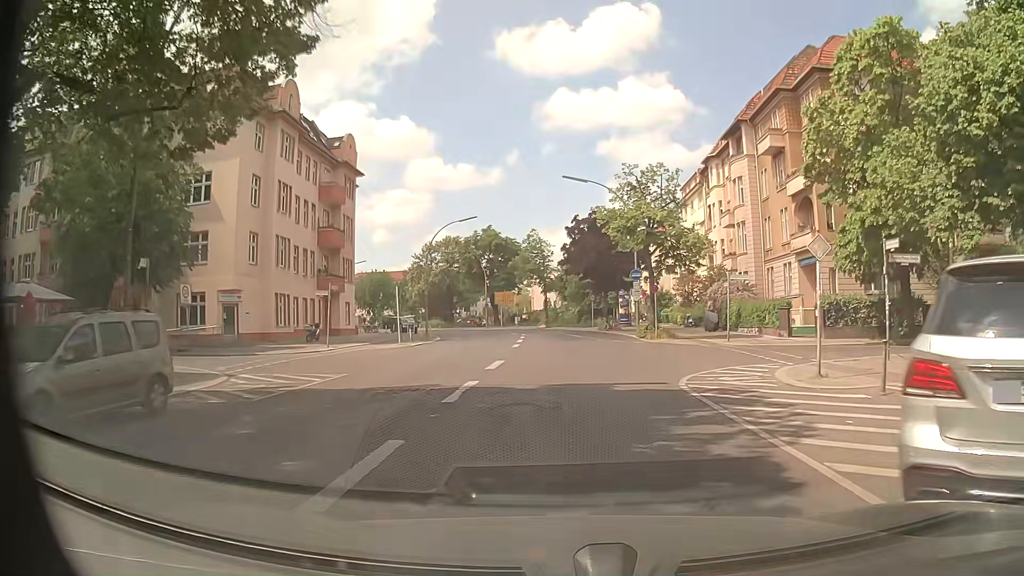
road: secondary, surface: asphalt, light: Day
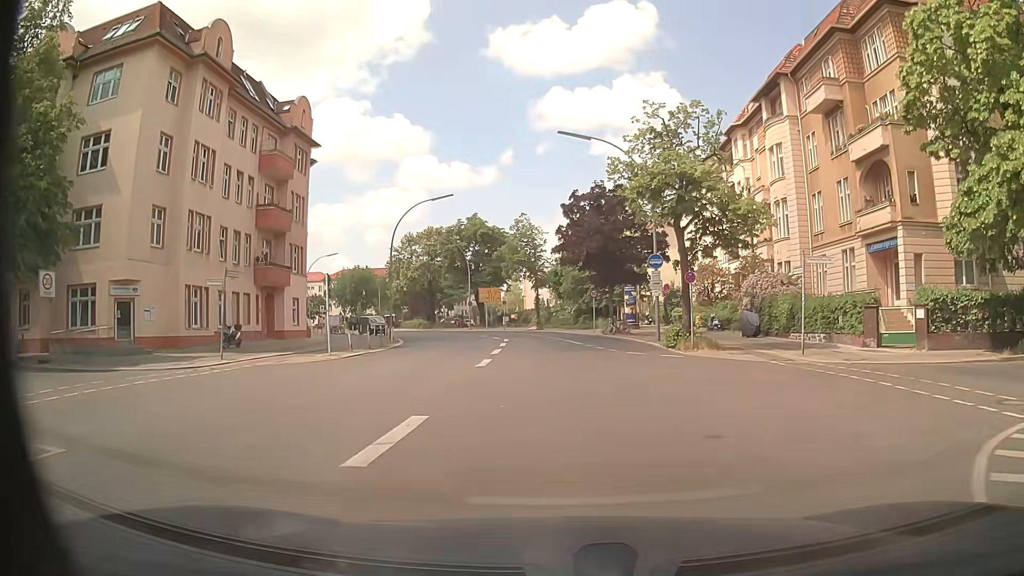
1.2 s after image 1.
(0.0, +11.0) m; +1°
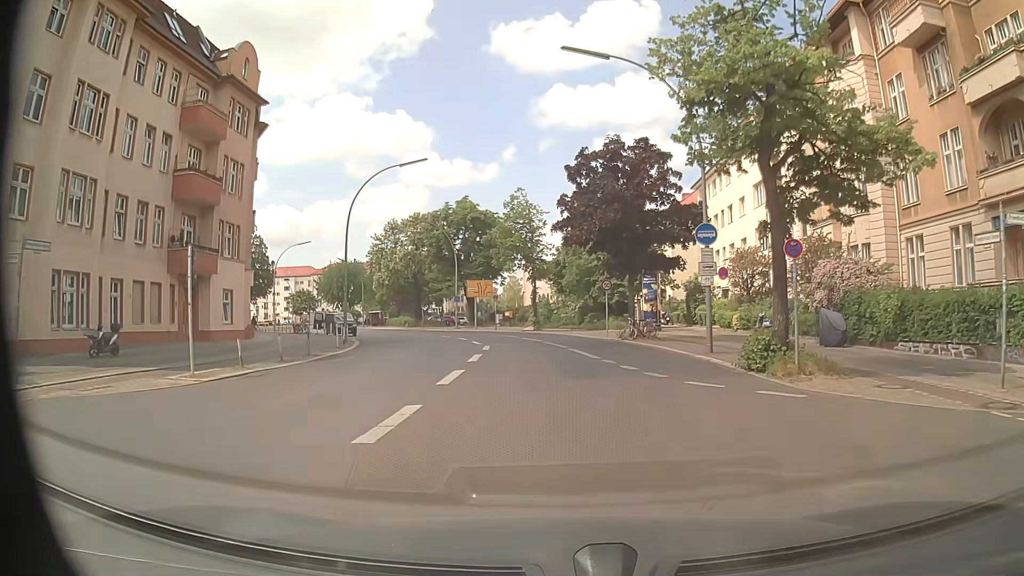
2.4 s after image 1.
(-0.1, +11.0) m; 0°
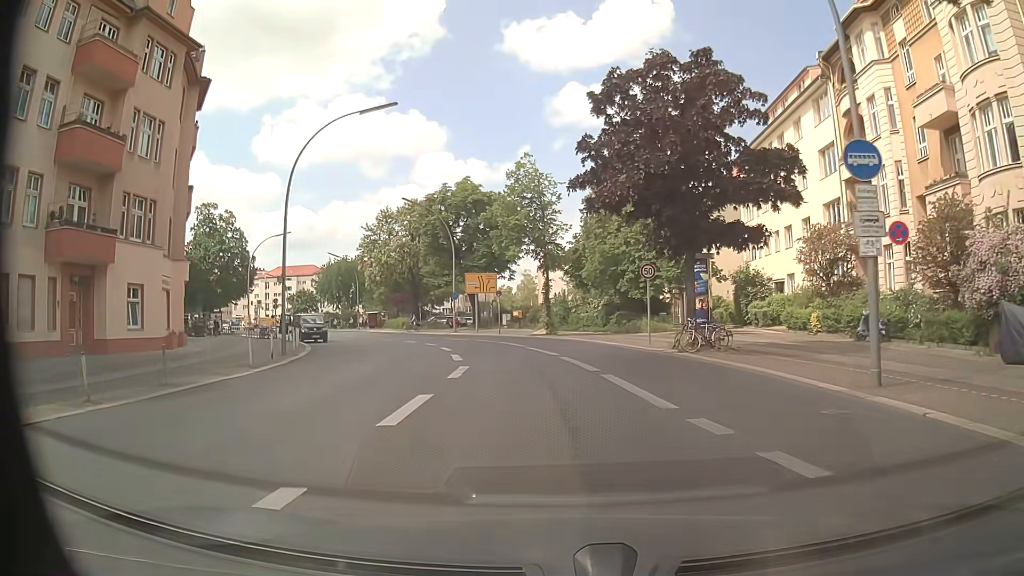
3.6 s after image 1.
(-0.1, +11.0) m; -1°
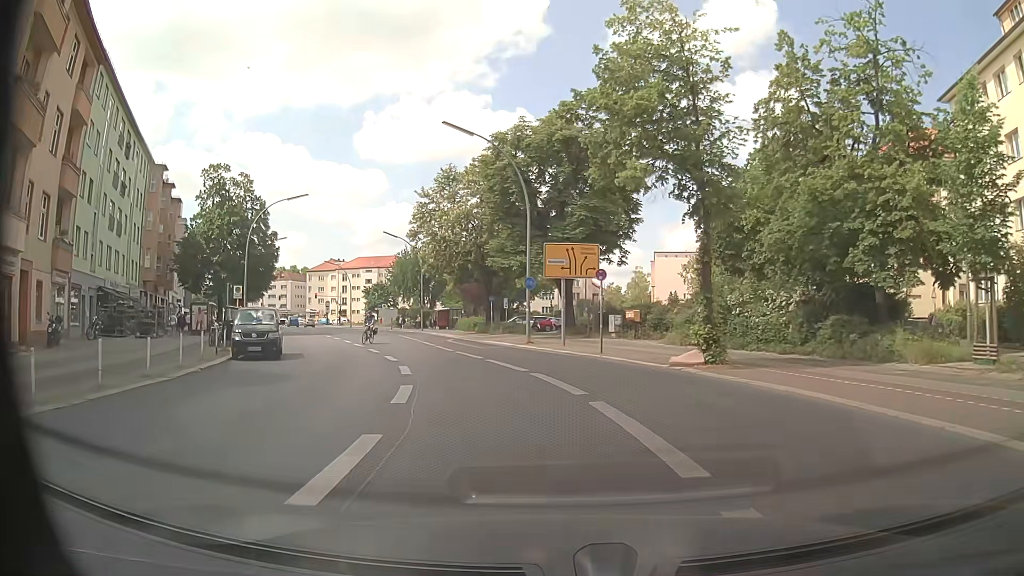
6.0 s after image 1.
(-1.3, +21.5) m; -10°
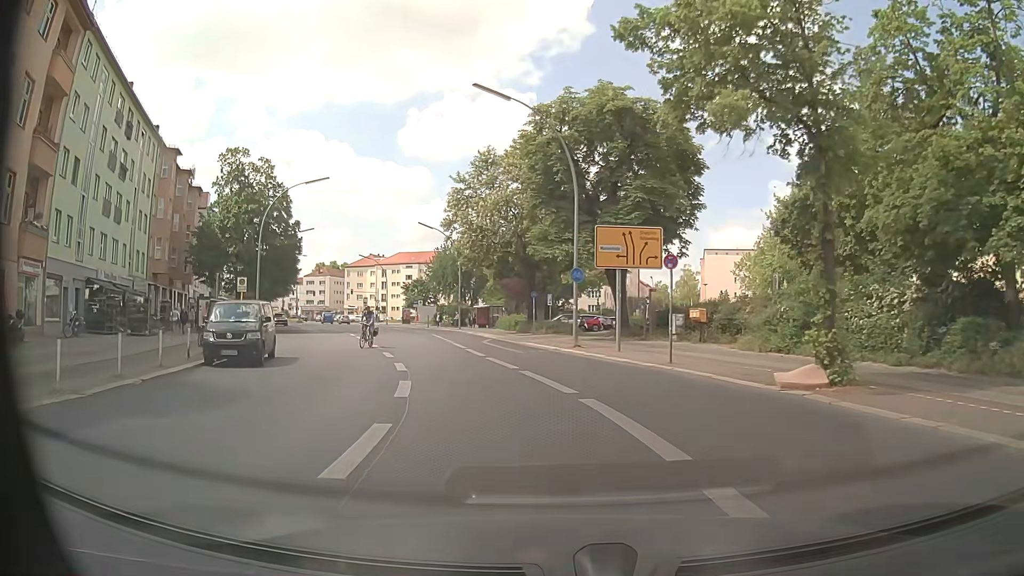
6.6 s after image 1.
(-0.1, +5.3) m; -3°
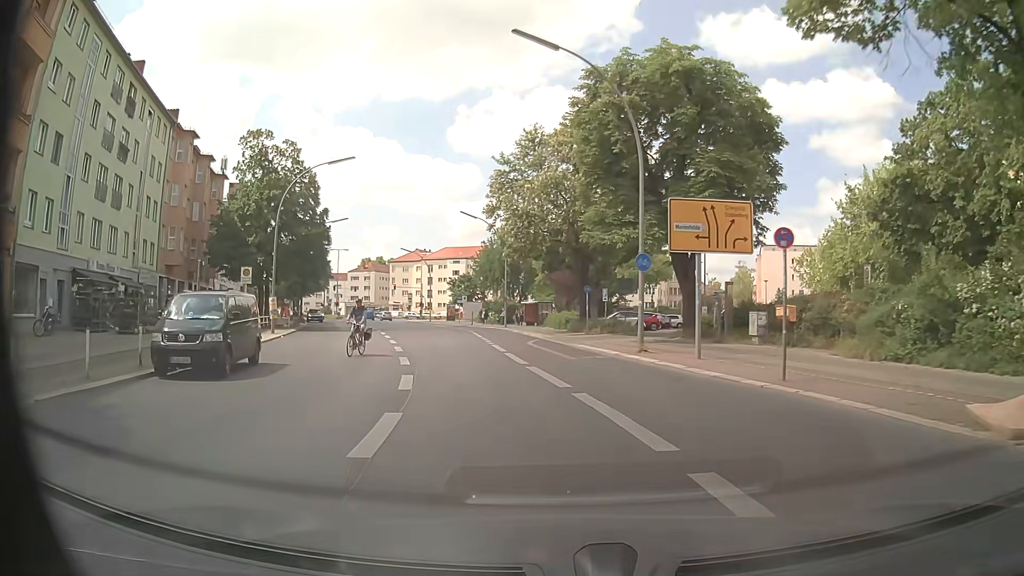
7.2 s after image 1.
(-0.2, +5.3) m; -5°
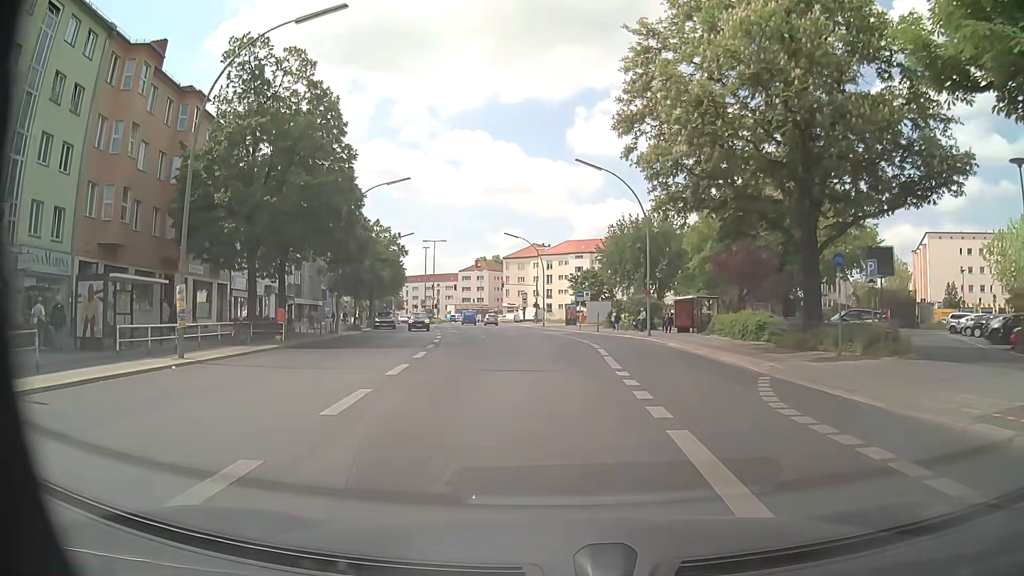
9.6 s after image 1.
(-2.3, +21.8) m; -10°
(0, +10) (-1, +20) (-2, +30) (-3, +40) (-5, +50) (-7, +60) (-8, +69) (-10, +79) (-12, +89) (-14, +99) m
